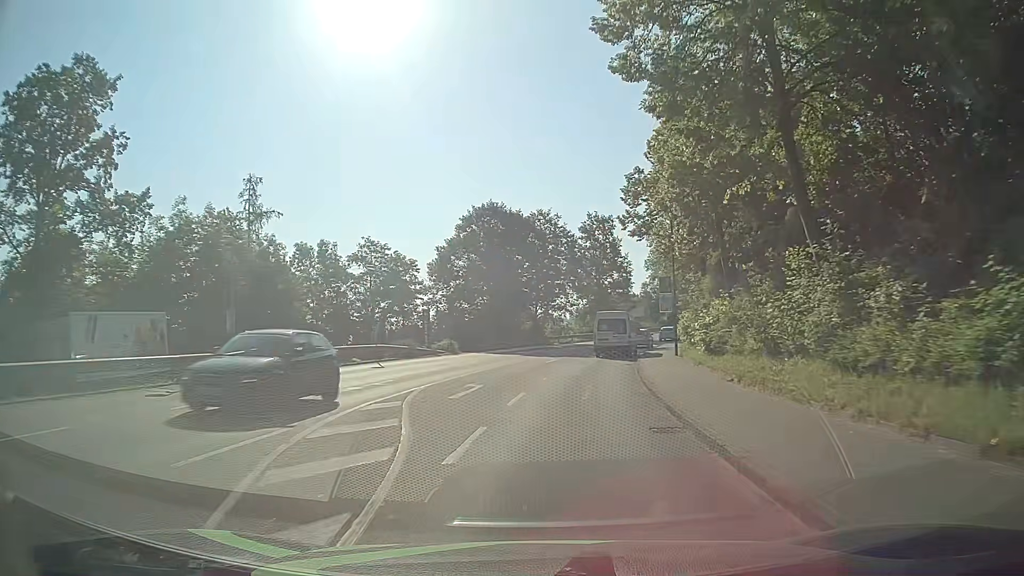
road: tertiary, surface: asphalt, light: Day
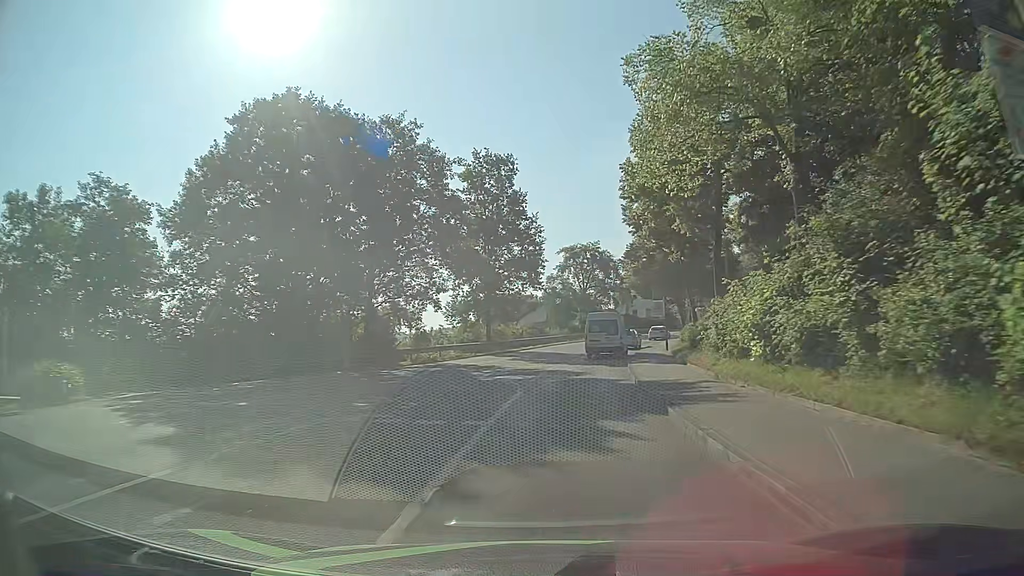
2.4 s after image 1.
(+2.5, +30.7) m; +9°
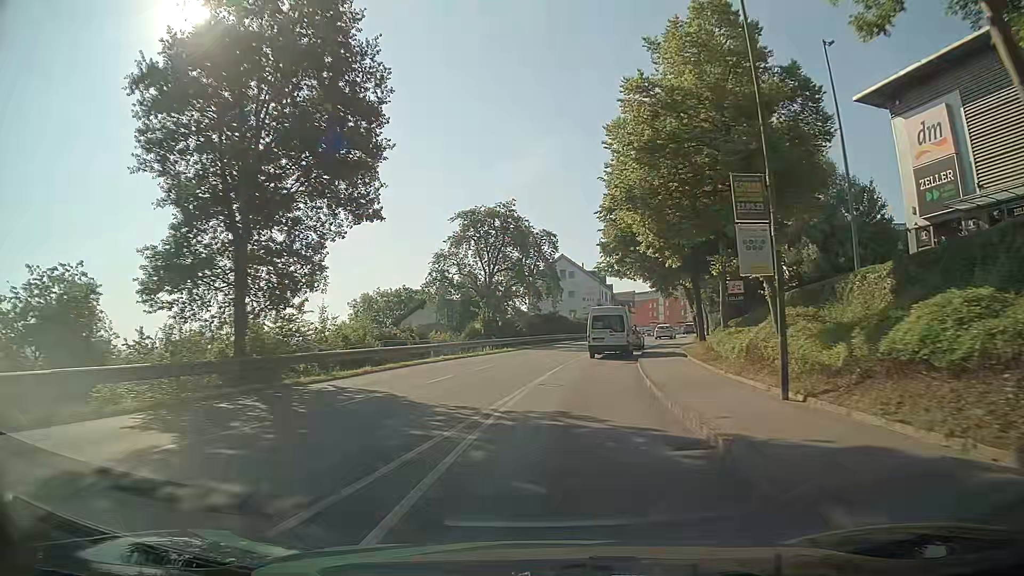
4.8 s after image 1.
(+2.2, +30.7) m; +8°
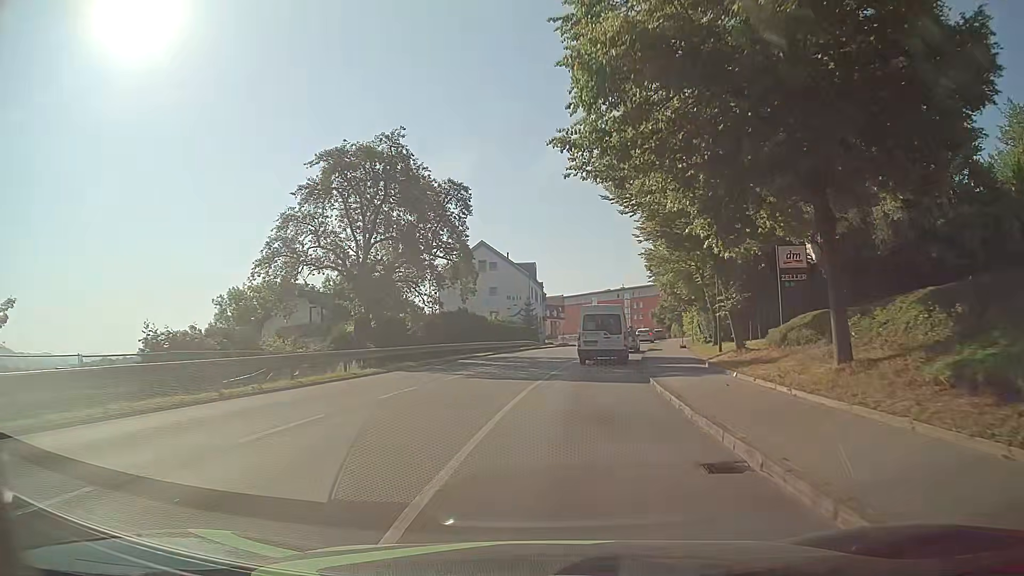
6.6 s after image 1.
(+1.1, +22.1) m; +6°
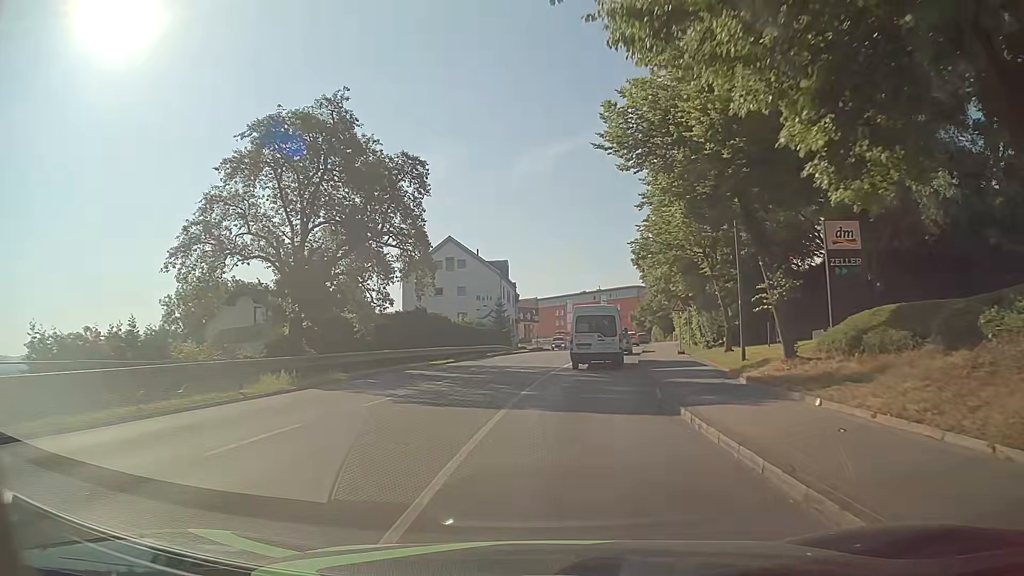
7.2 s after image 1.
(+0.1, +6.7) m; +3°
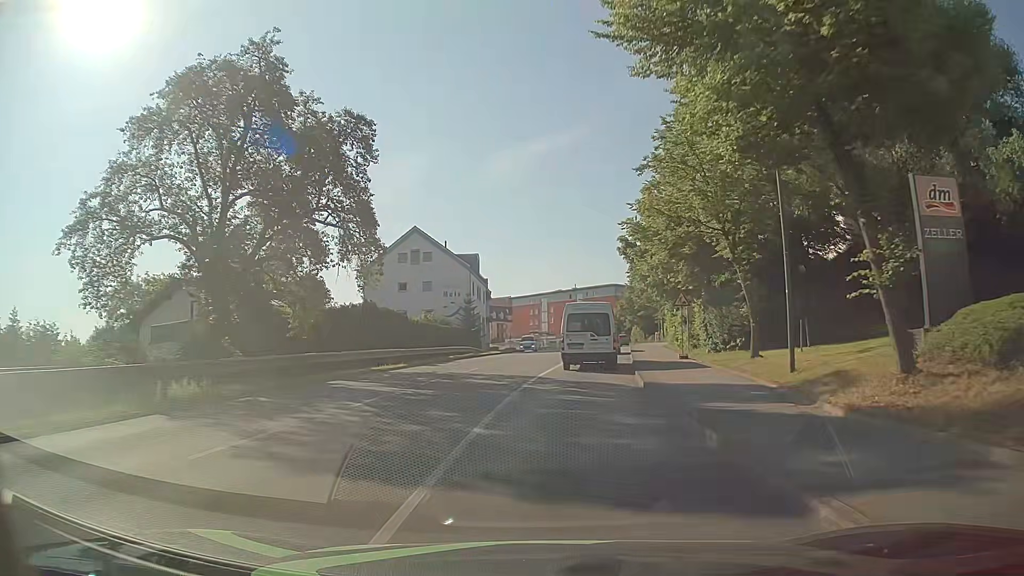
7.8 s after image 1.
(+0.1, +6.5) m; +2°
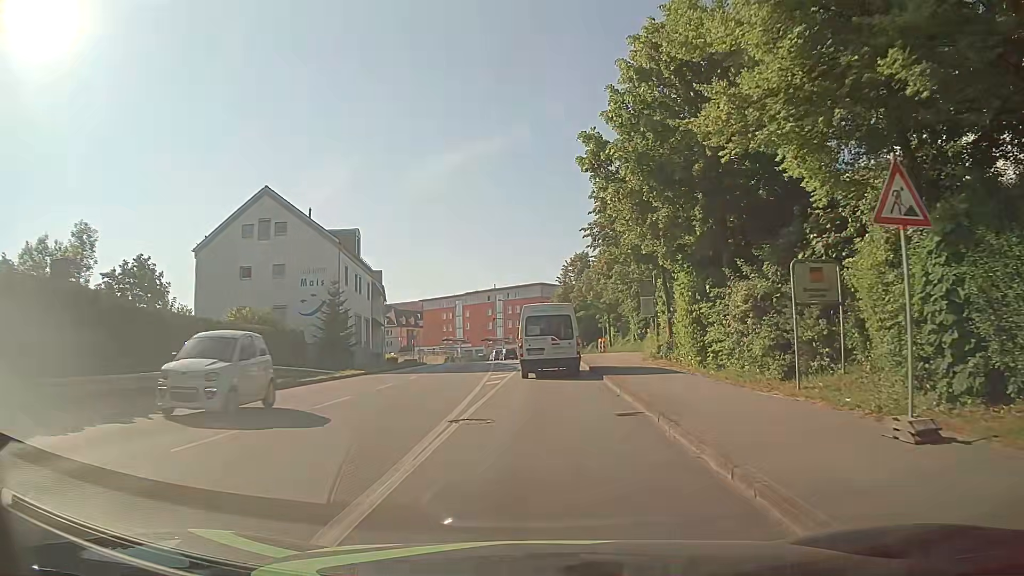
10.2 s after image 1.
(+1.4, +22.3) m; +7°
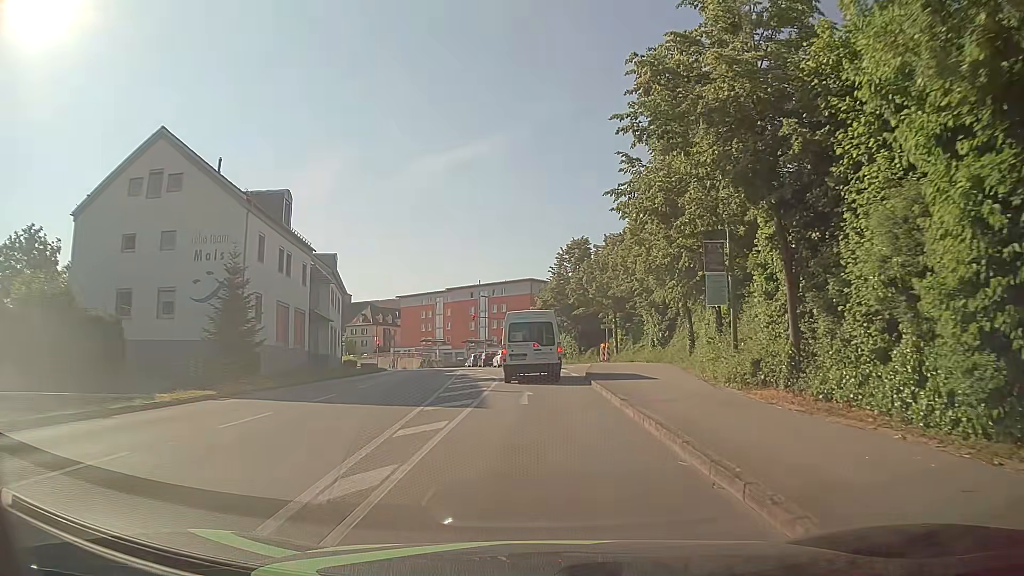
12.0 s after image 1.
(+0.2, +14.8) m; +2°
(0, +10) (0, +20) (0, +30) (-1, +40) (-2, +50) (-3, +60) (-5, +70) (-8, +79) (-11, +89) (-14, +98) m
